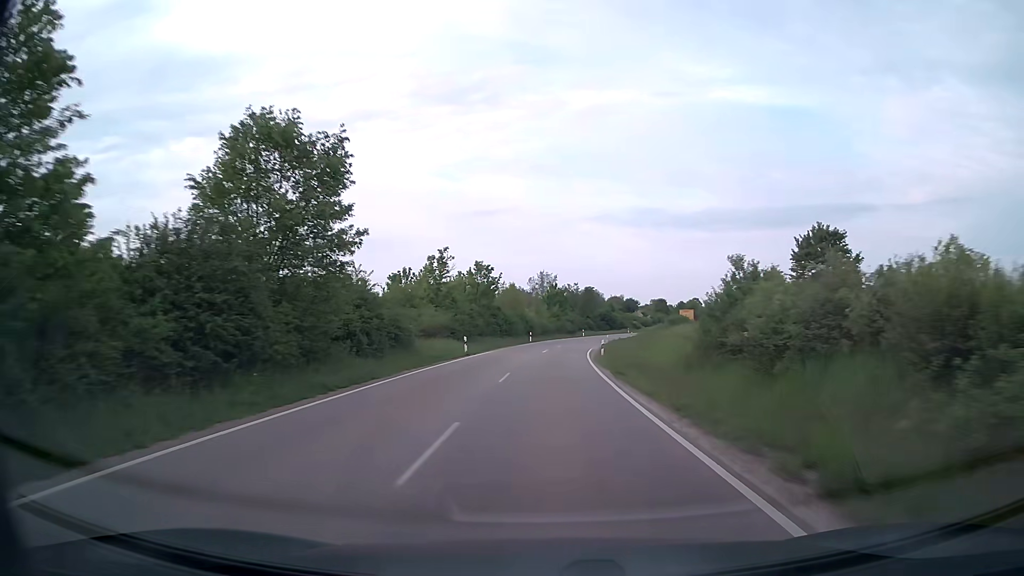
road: secondary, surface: asphalt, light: Day
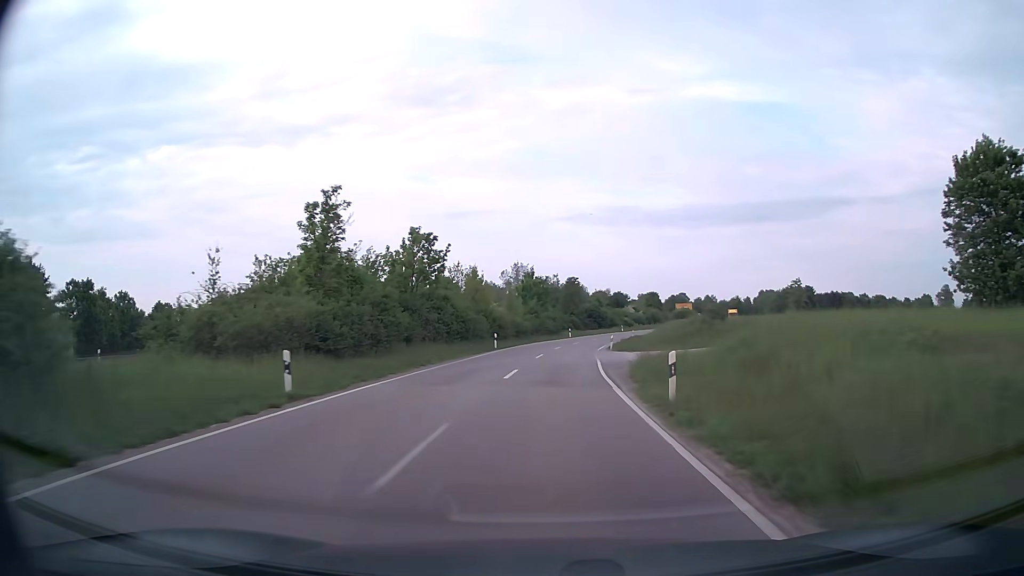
(+0.4, +24.1) m; +2°
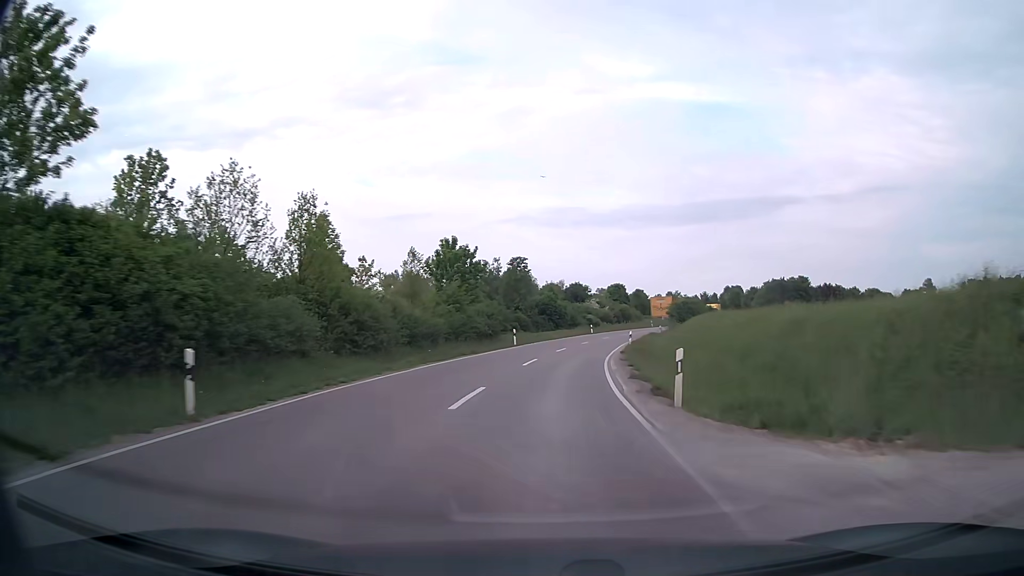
(+1.1, +35.5) m; +4°
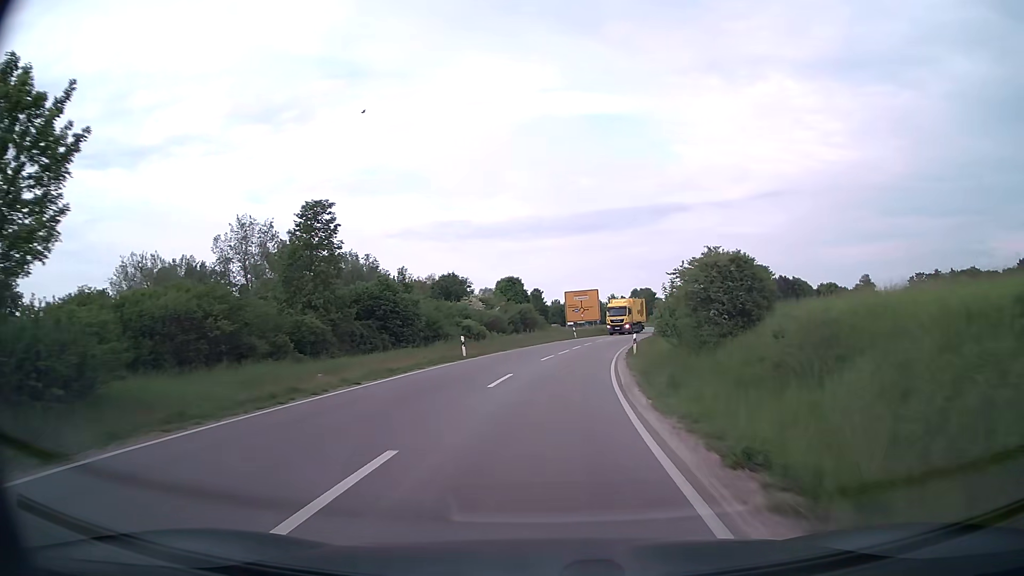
(+3.9, +44.5) m; +10°
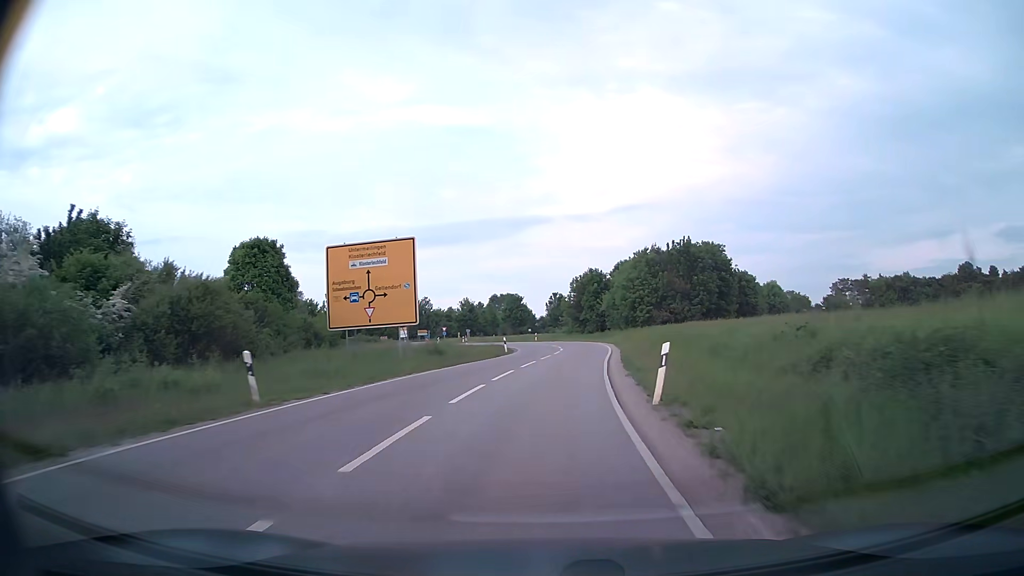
(+5.3, +50.7) m; +12°
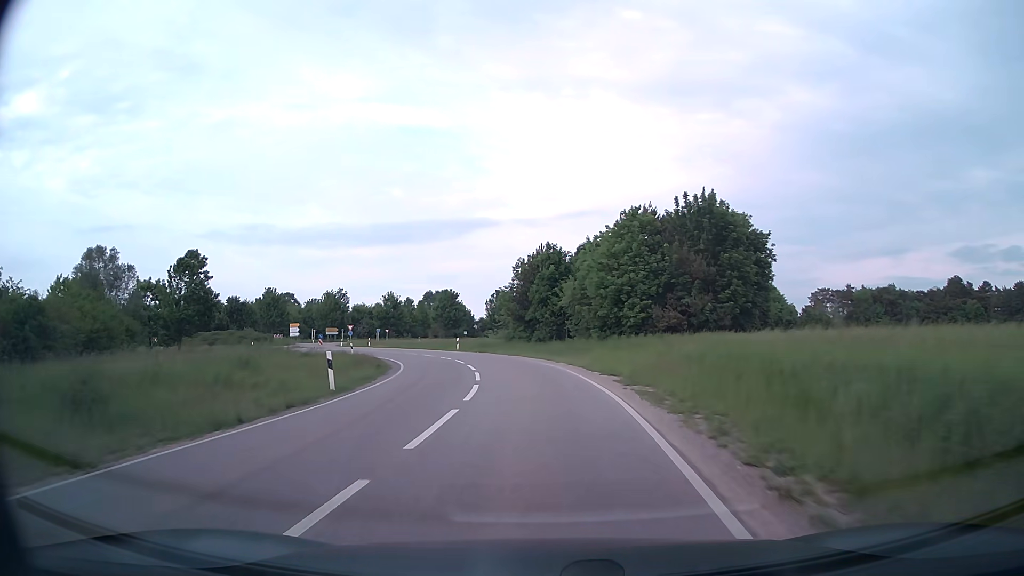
(+1.2, +27.7) m; +5°
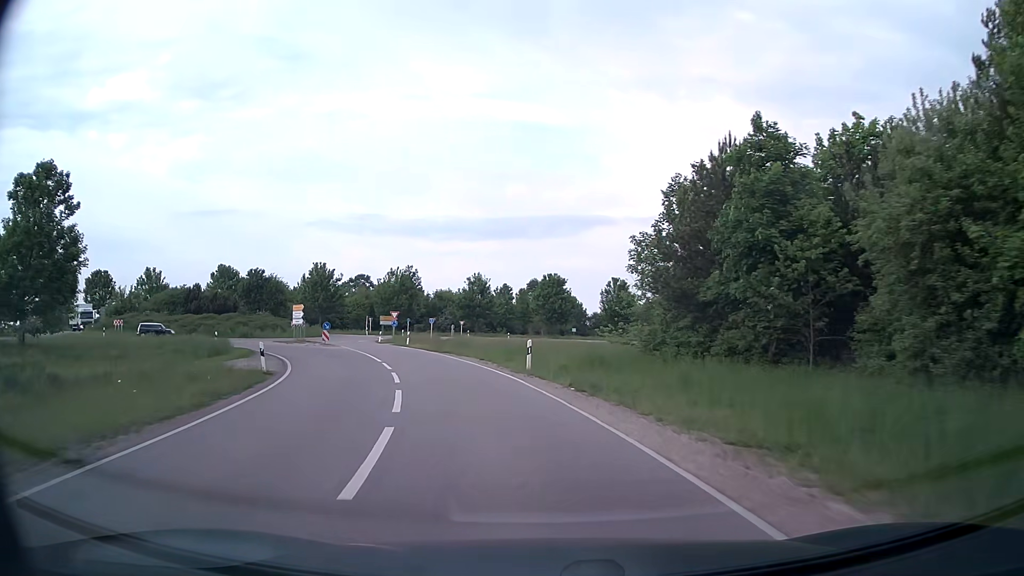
(-2.7, +32.2) m; -10°
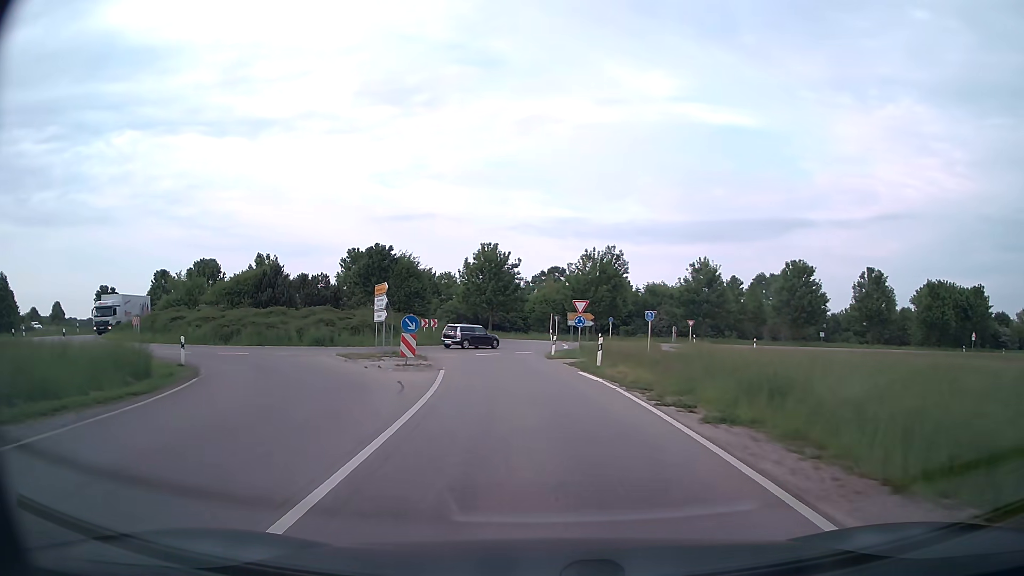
(-4.7, +28.1) m; -17°
(0, +10) (-1, +20) (-2, +30) (-1, +40) (-2, +50) (-5, +59) (-11, +67) (-21, +70) (-31, +72) (-40, +75) m
